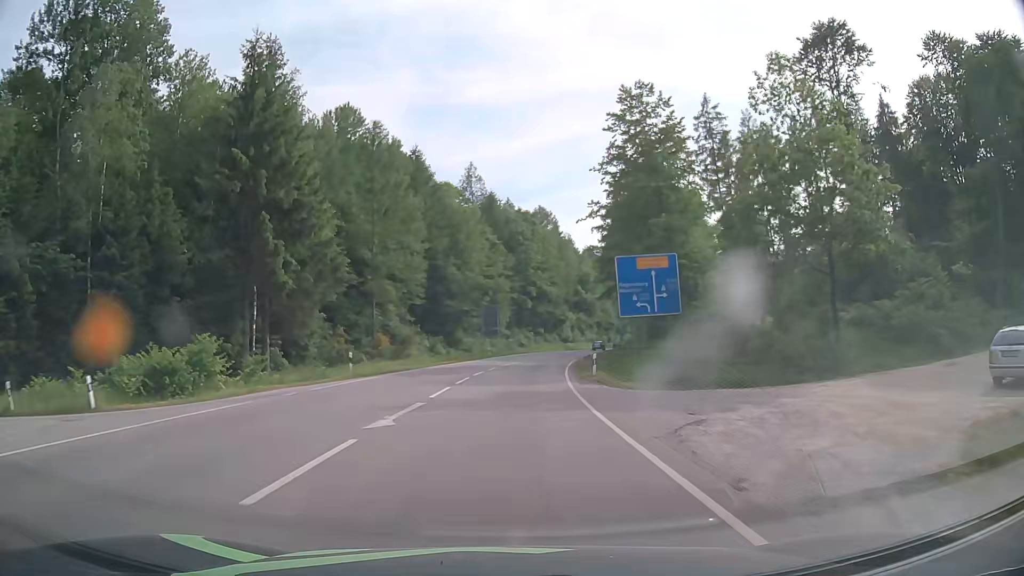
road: secondary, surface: asphalt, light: Day
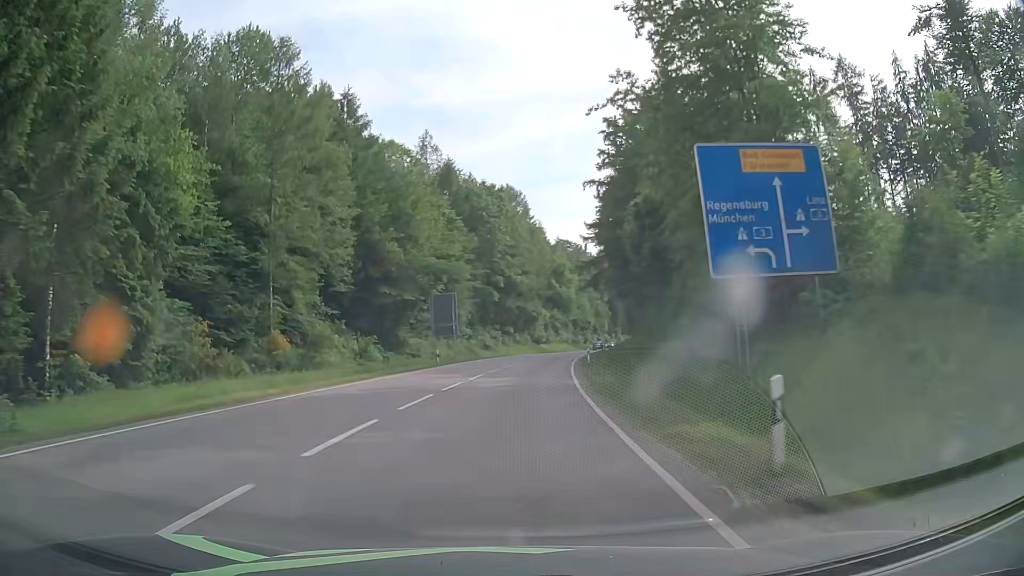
(+0.5, +21.5) m; +3°
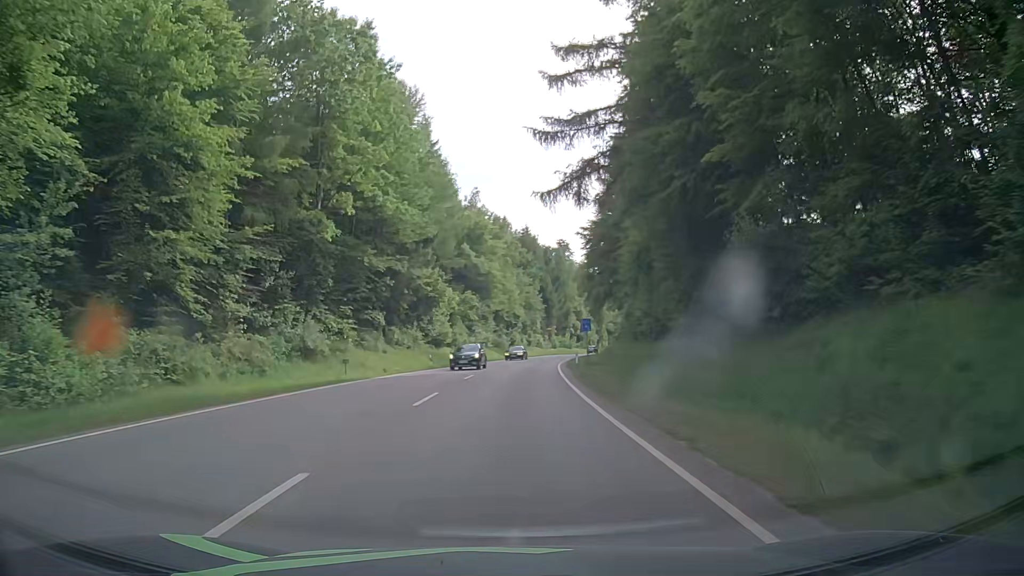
(+3.6, +53.6) m; +8°
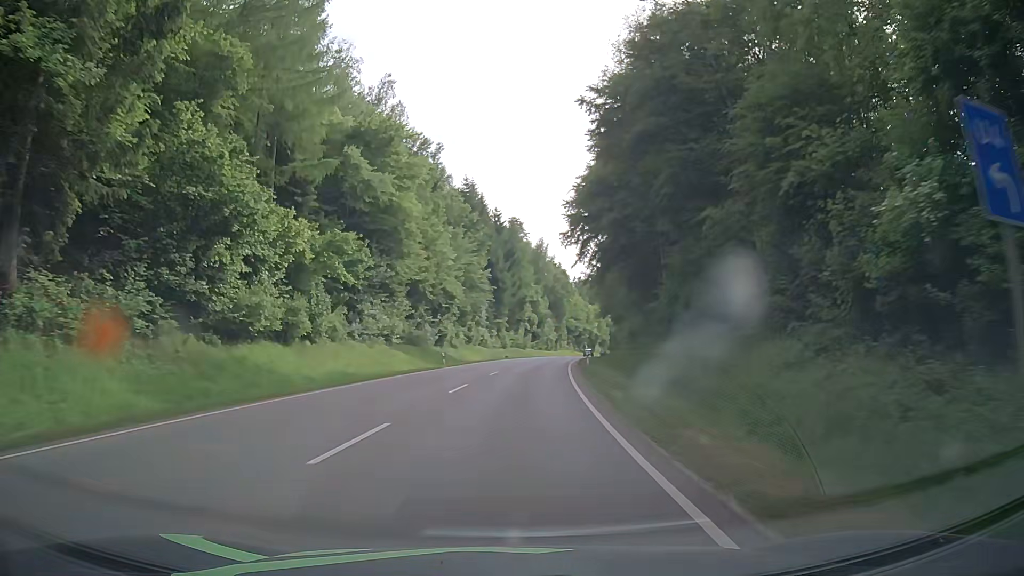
(+1.7, +43.1) m; +5°
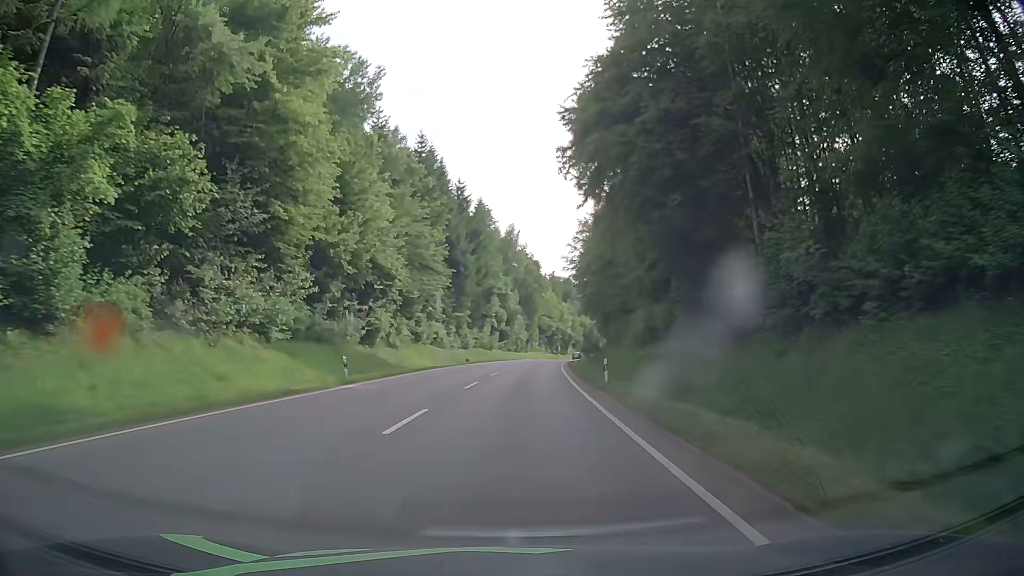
(+0.5, +21.7) m; +3°
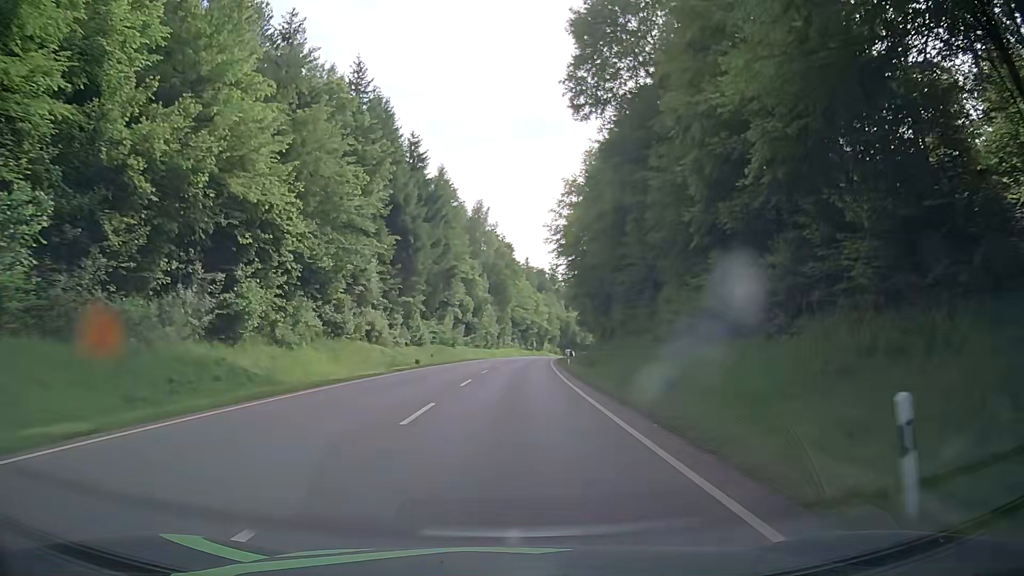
(+0.5, +21.6) m; +3°
